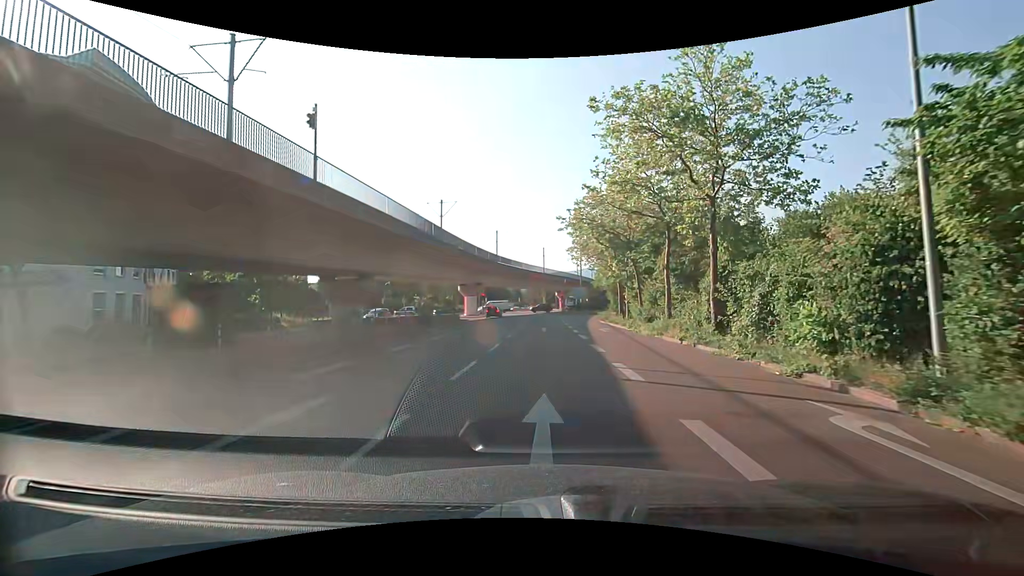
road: tertiary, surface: asphalt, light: Day
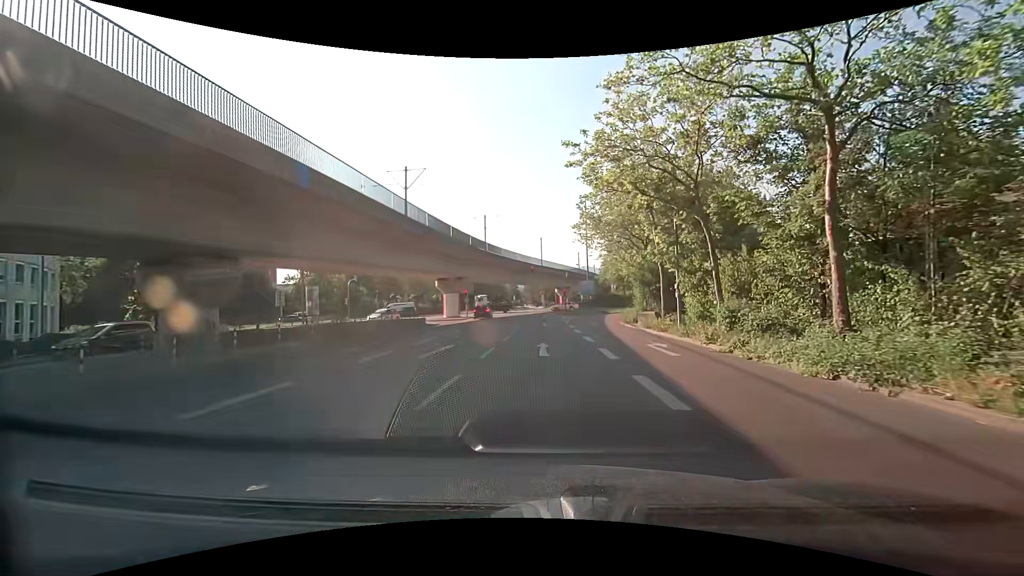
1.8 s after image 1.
(0.0, +14.5) m; 0°
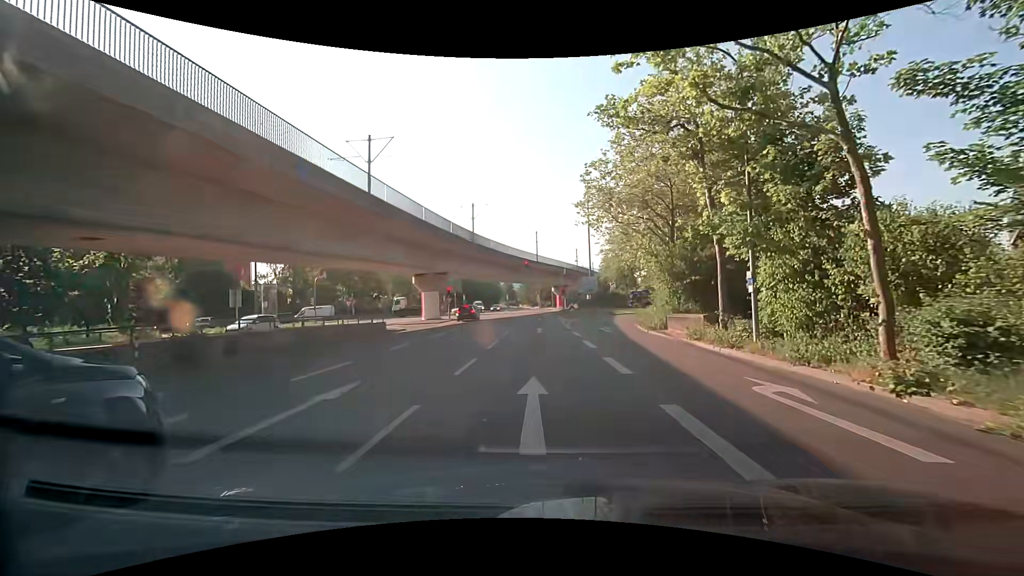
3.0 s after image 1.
(0.0, +8.6) m; -1°
(0, +10) (0, +20) (0, +30) (0, +40) (+1, +50) (0, +60) (0, +70) (0, +80) (+1, +90) (+1, +100) m
